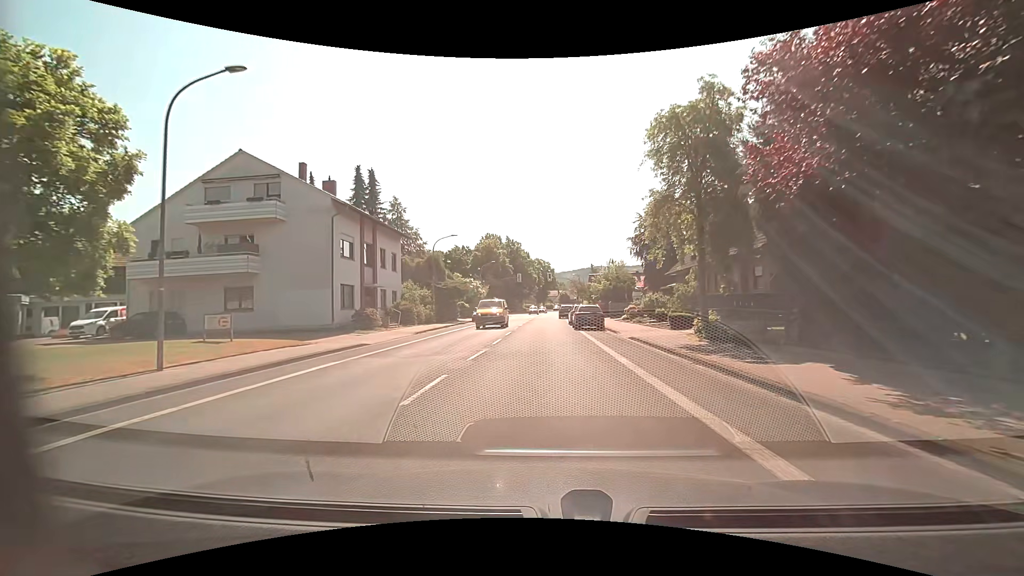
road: tertiary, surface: asphalt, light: Day
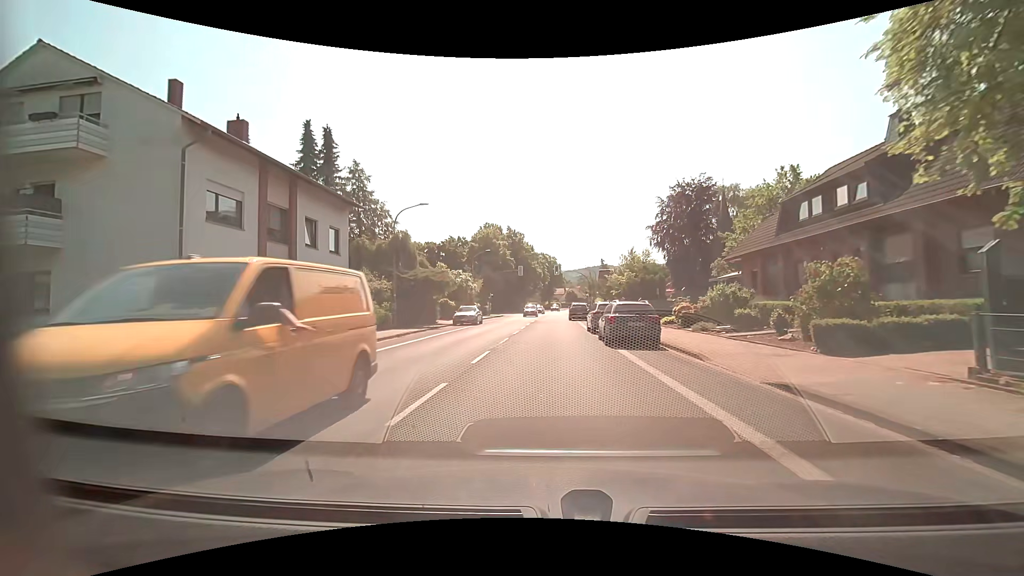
(-0.1, +12.9) m; -1°
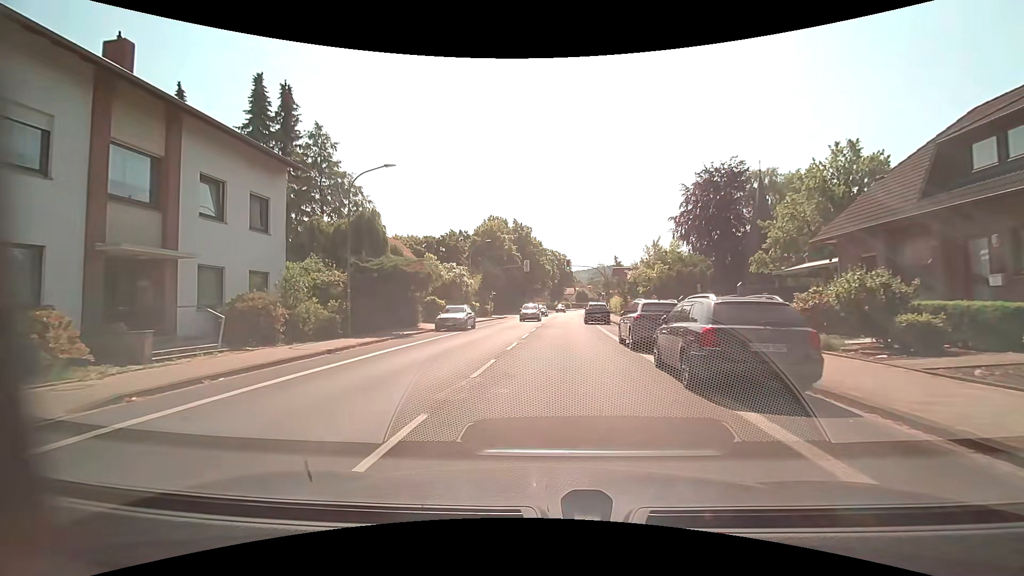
(0.0, +8.7) m; -1°
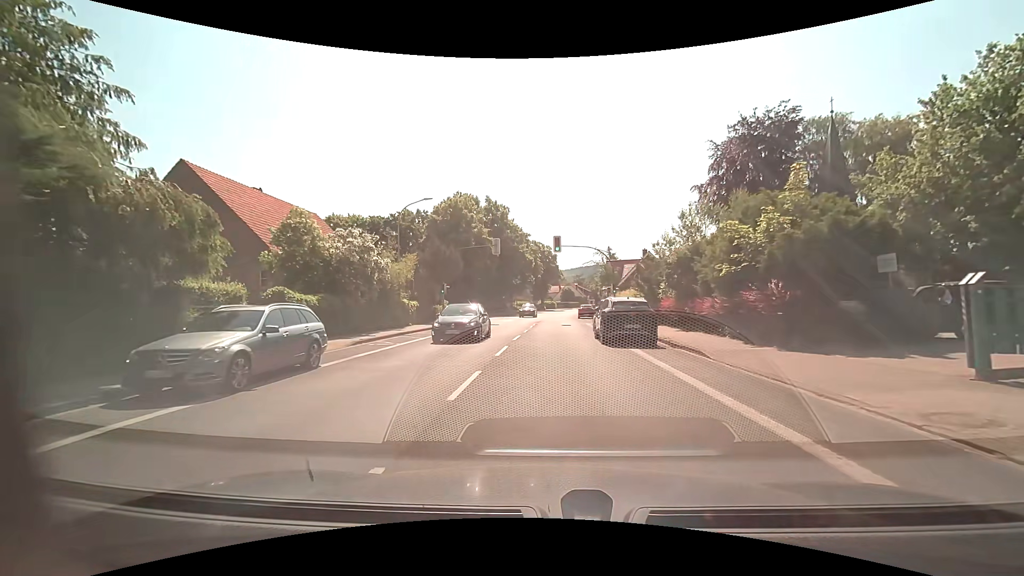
(+0.3, +19.8) m; +2°
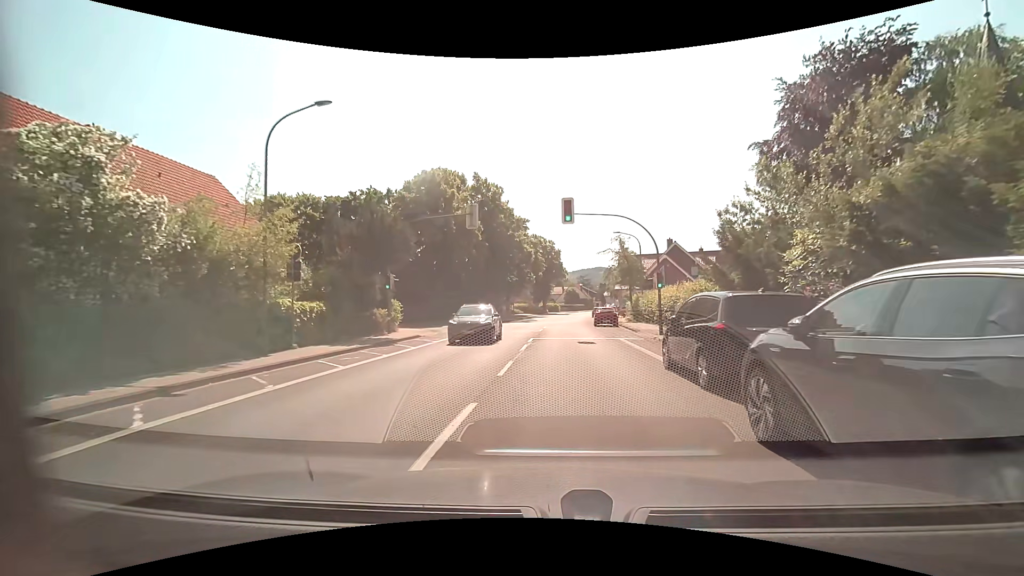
(-0.2, +15.1) m; -1°
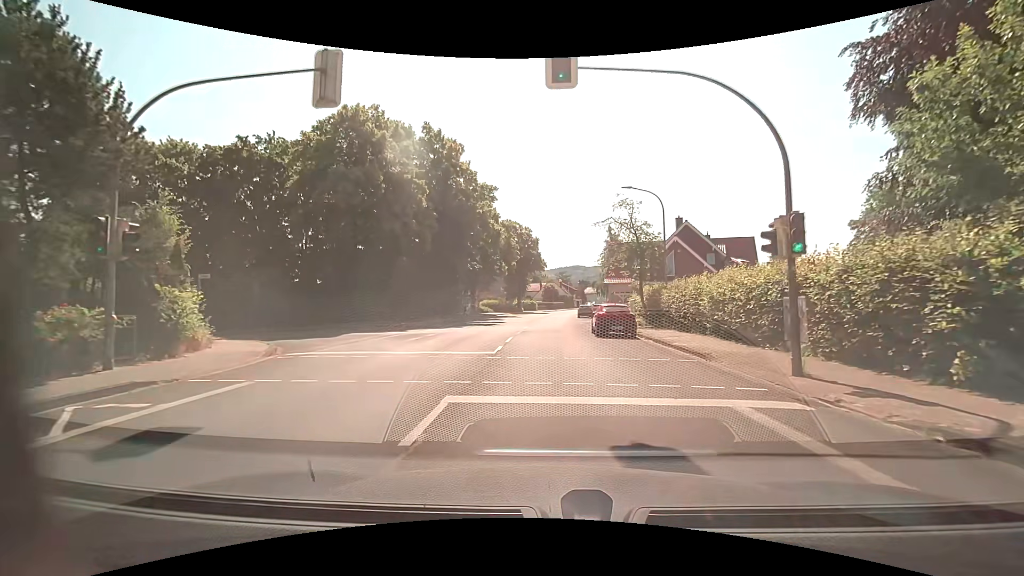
(+0.4, +15.8) m; +2°
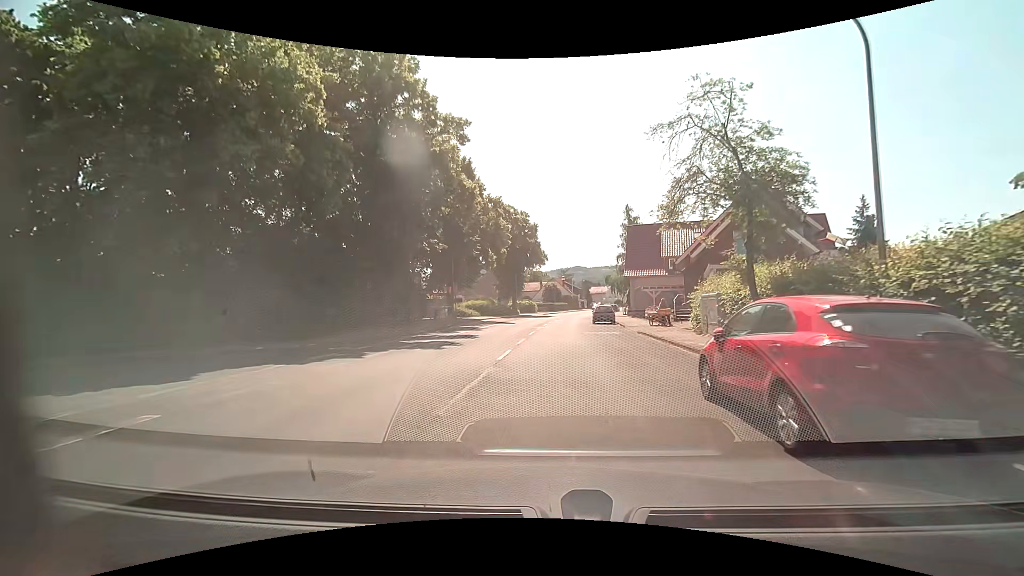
(0.0, +17.2) m; 0°
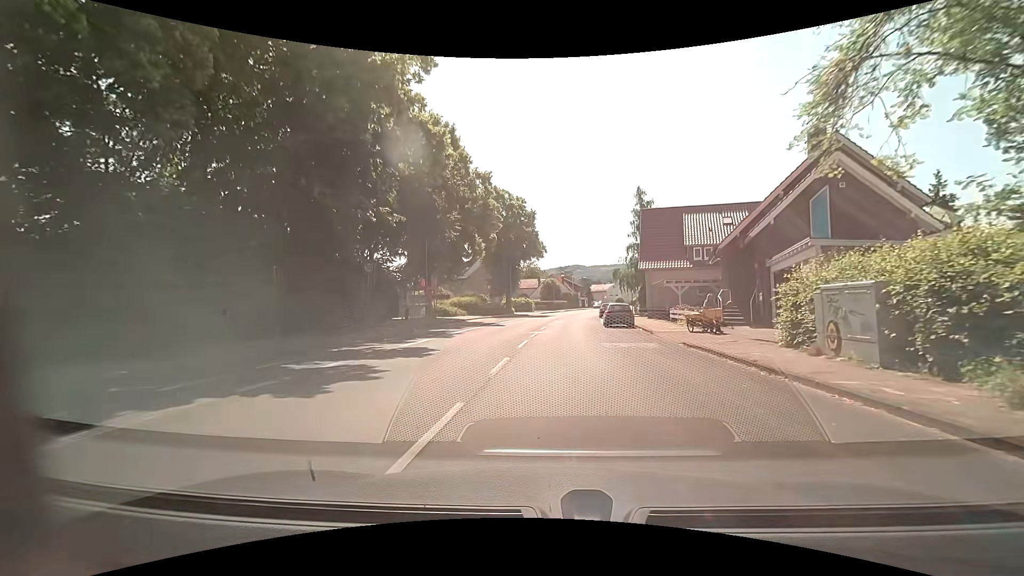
(0.0, +9.1) m; 0°
(0, +10) (+1, +20) (+1, +30) (+2, +40) (+3, +50) (+4, +60) (+6, +70) (+7, +80) (+9, +89) (+11, +99) m
